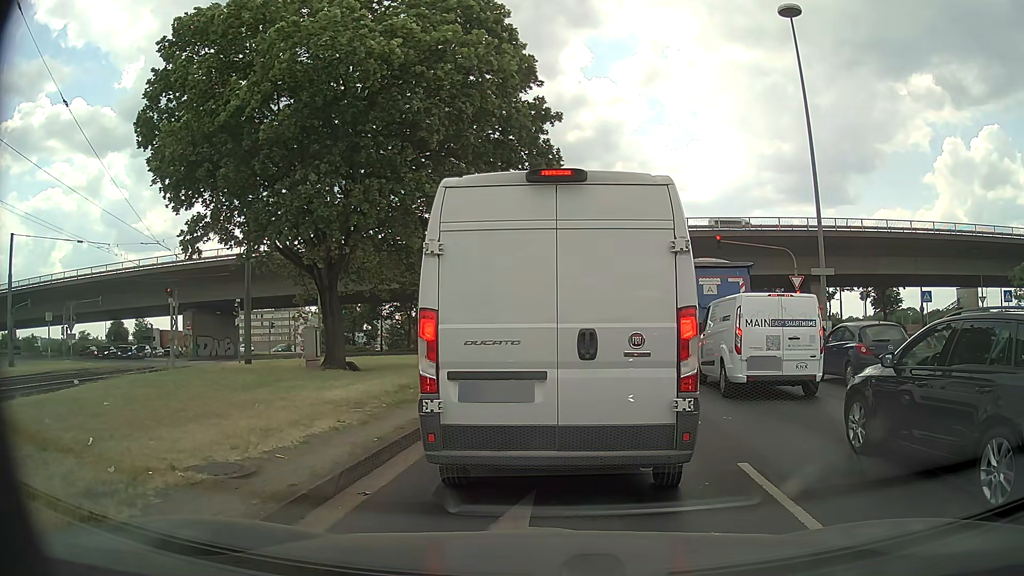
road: primary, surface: asphalt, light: Day
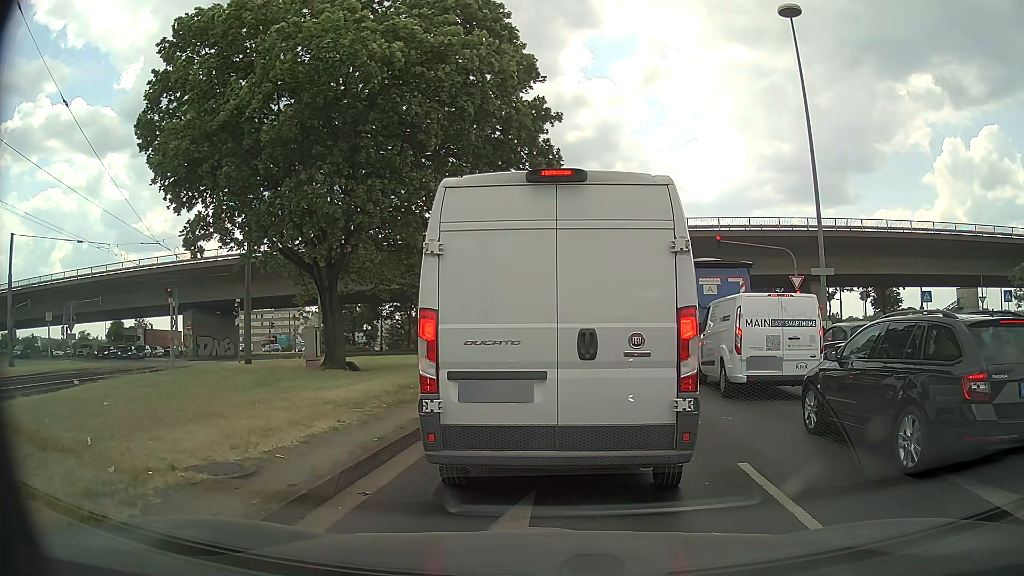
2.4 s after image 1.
(0.0, 0.0) m; 0°
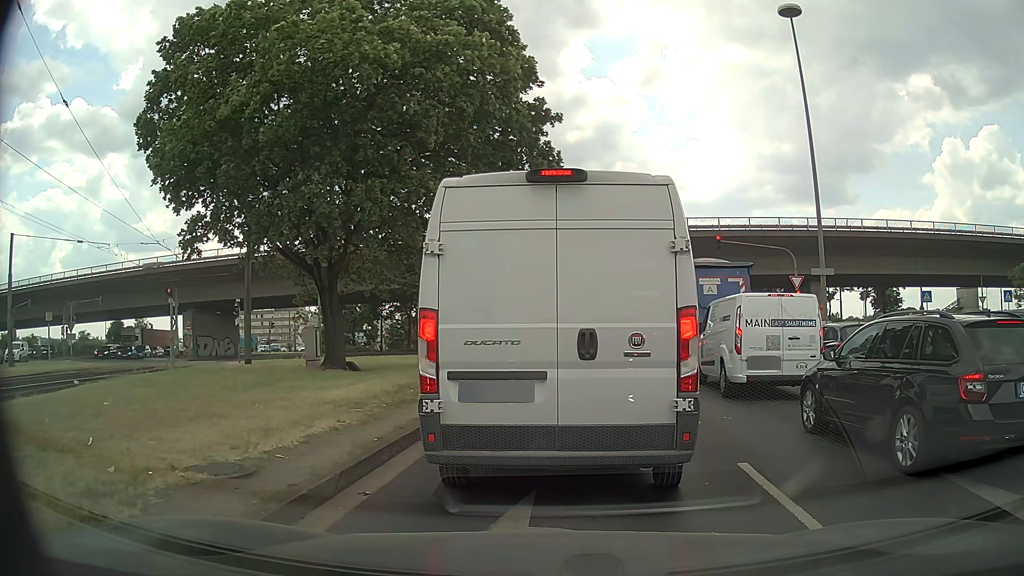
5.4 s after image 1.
(0.0, 0.0) m; 0°
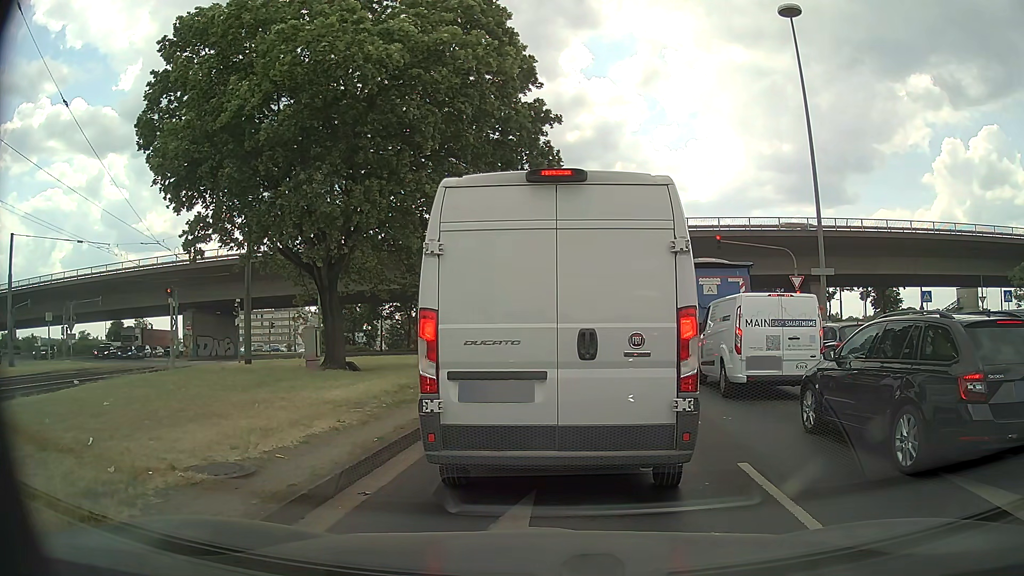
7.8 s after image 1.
(0.0, 0.0) m; 0°
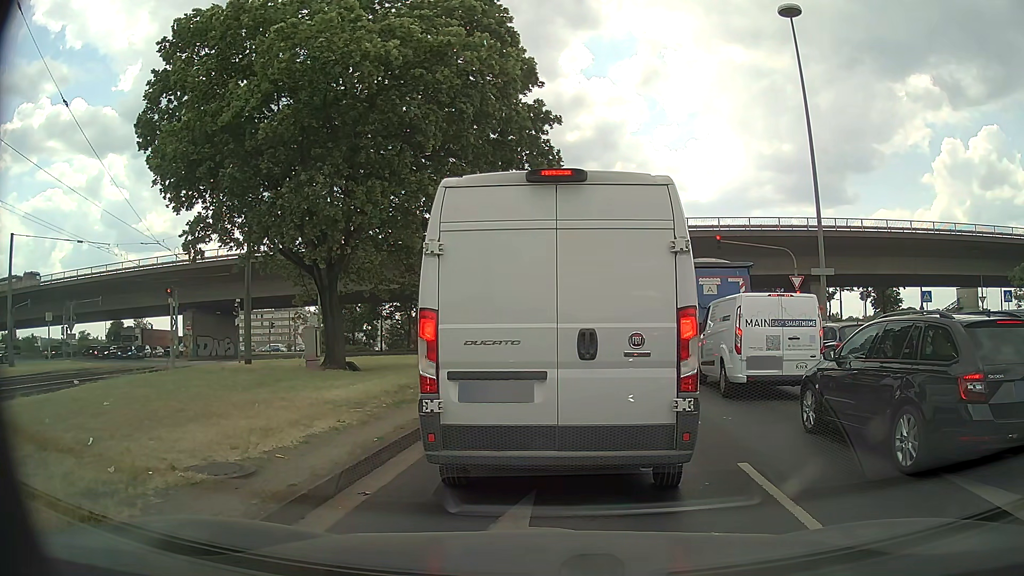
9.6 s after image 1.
(0.0, 0.0) m; 0°
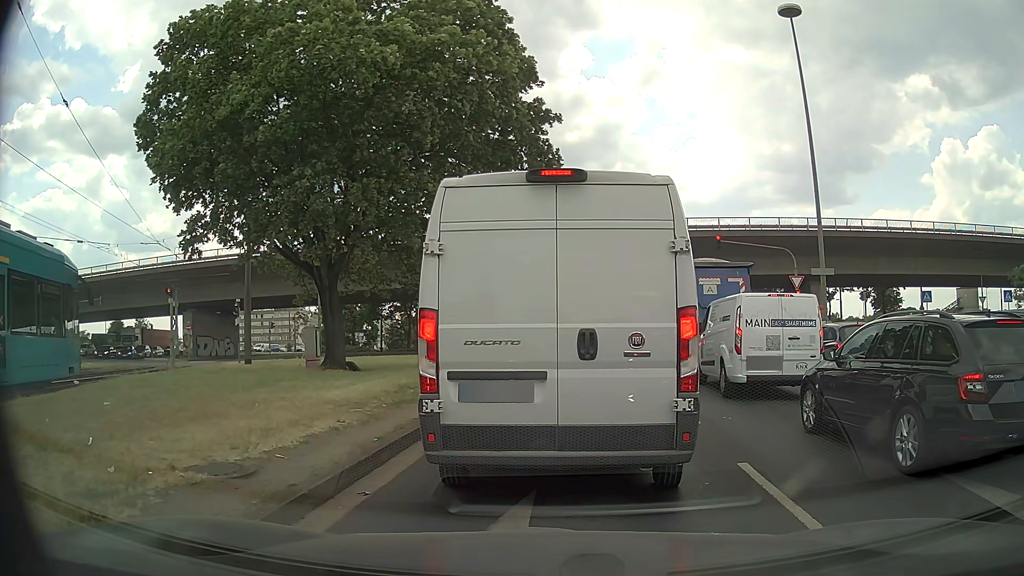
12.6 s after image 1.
(0.0, 0.0) m; 0°
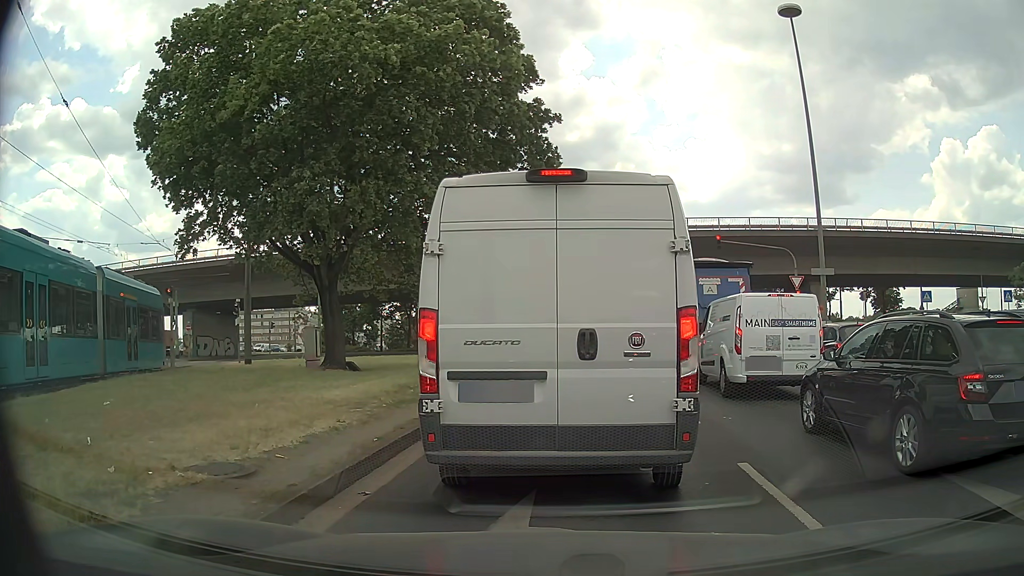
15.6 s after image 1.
(0.0, 0.0) m; 0°
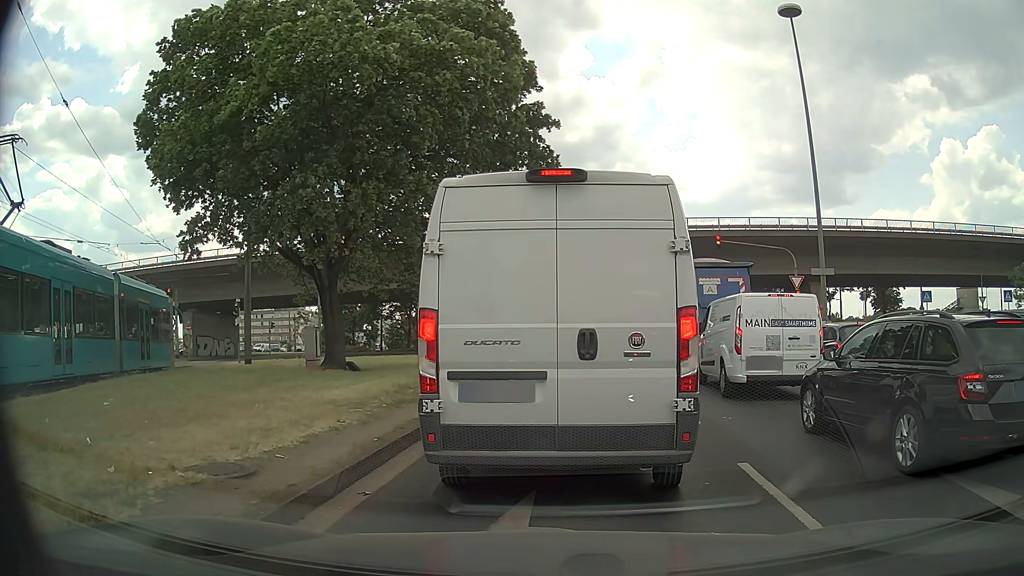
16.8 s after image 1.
(0.0, 0.0) m; 0°
(0, +10) (+1, +20) (+2, +30) (+4, +40) (+5, +50) (+6, +60) (+7, +70) (+7, +80) (+5, +89) (+1, +99) m
